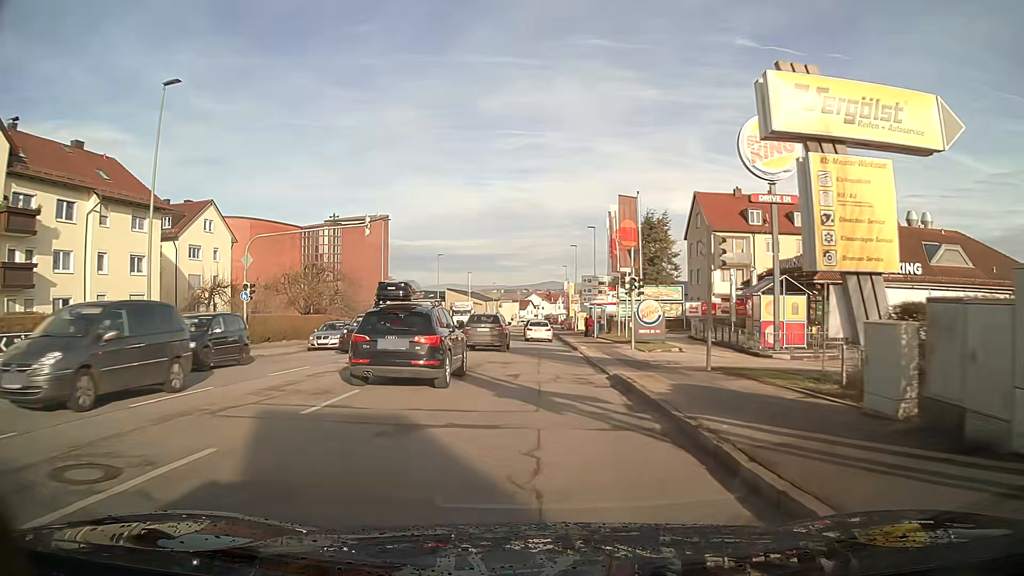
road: tertiary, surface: asphalt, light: Day
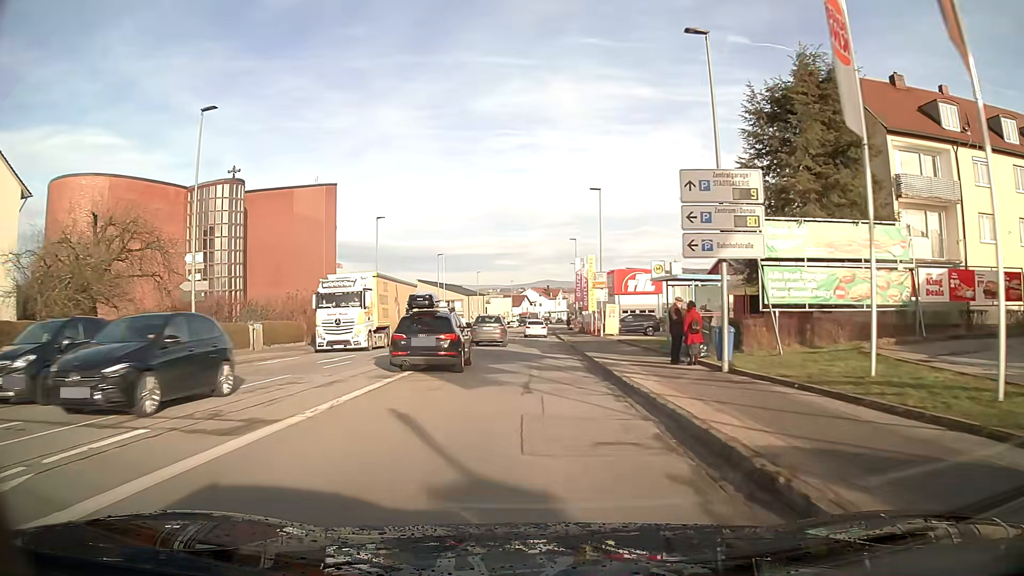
(0.0, +34.6) m; 0°
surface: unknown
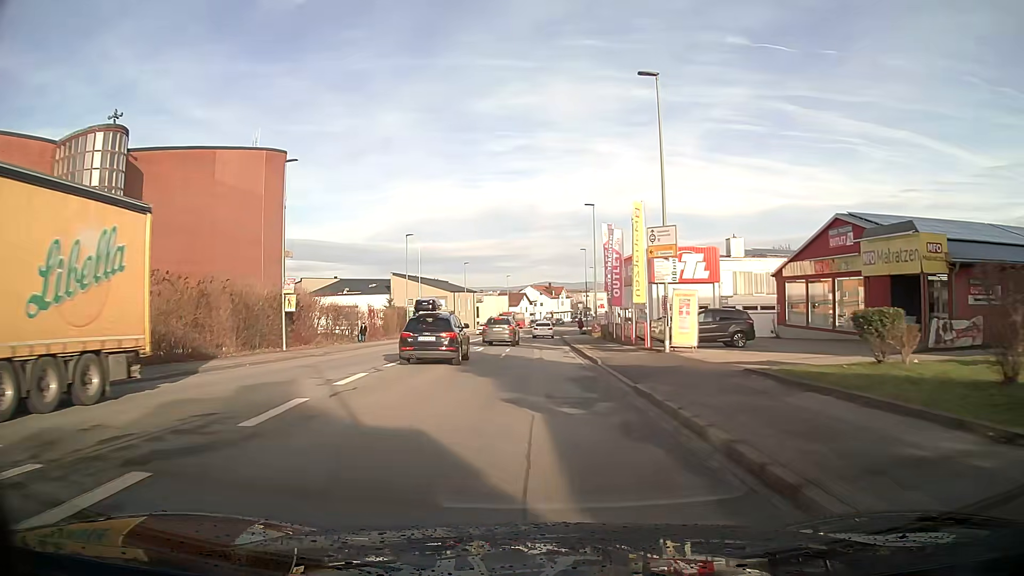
(0.0, +22.8) m; 0°
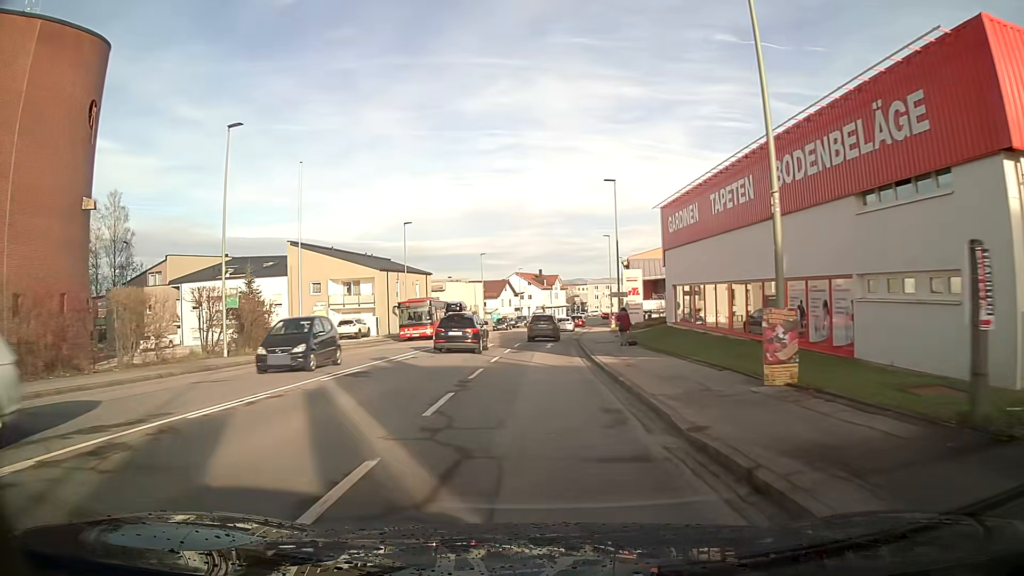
(+0.3, +40.1) m; +1°
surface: asphalt
